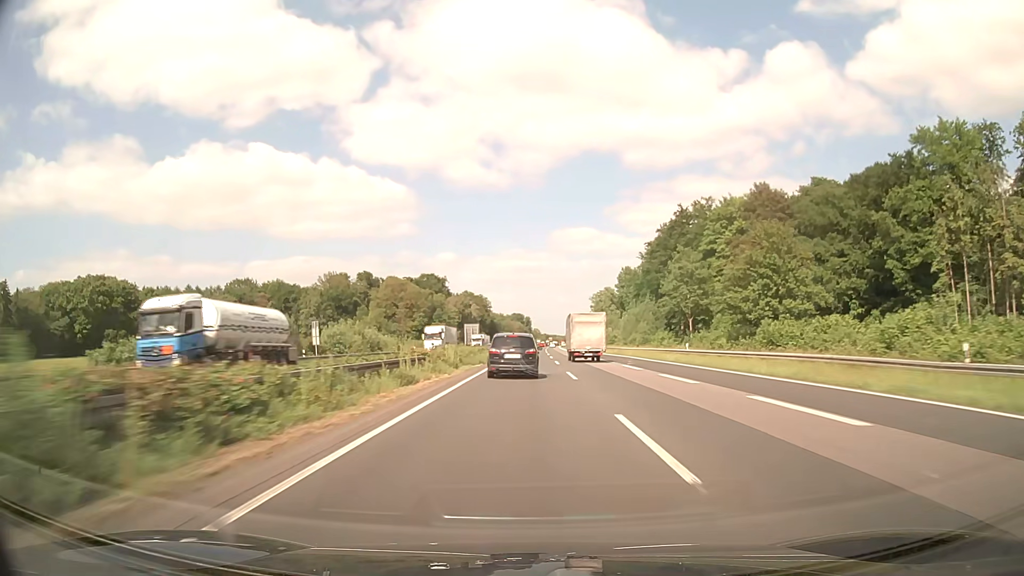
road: motorway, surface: asphalt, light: Day
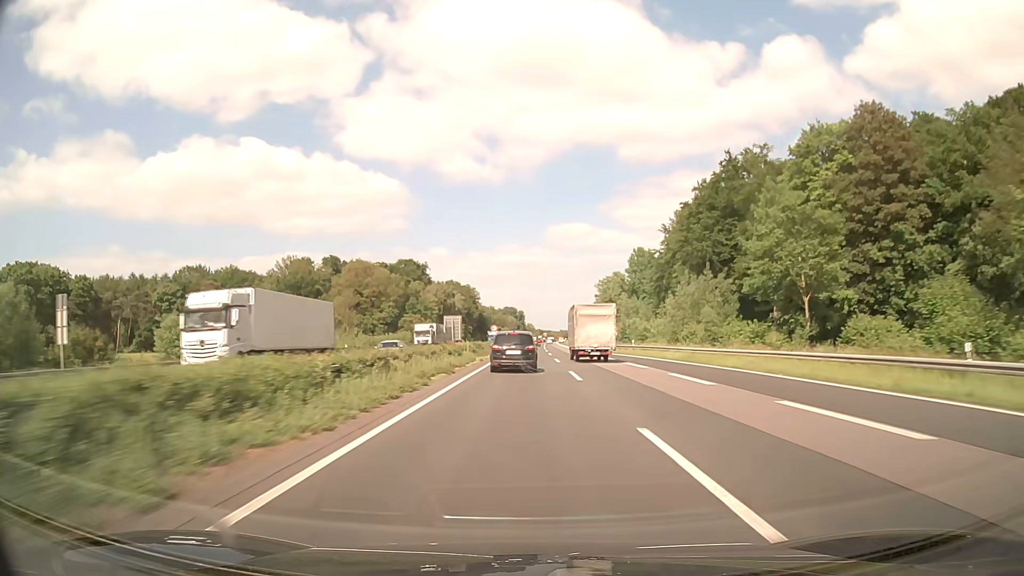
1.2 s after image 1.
(+0.2, +38.2) m; +1°
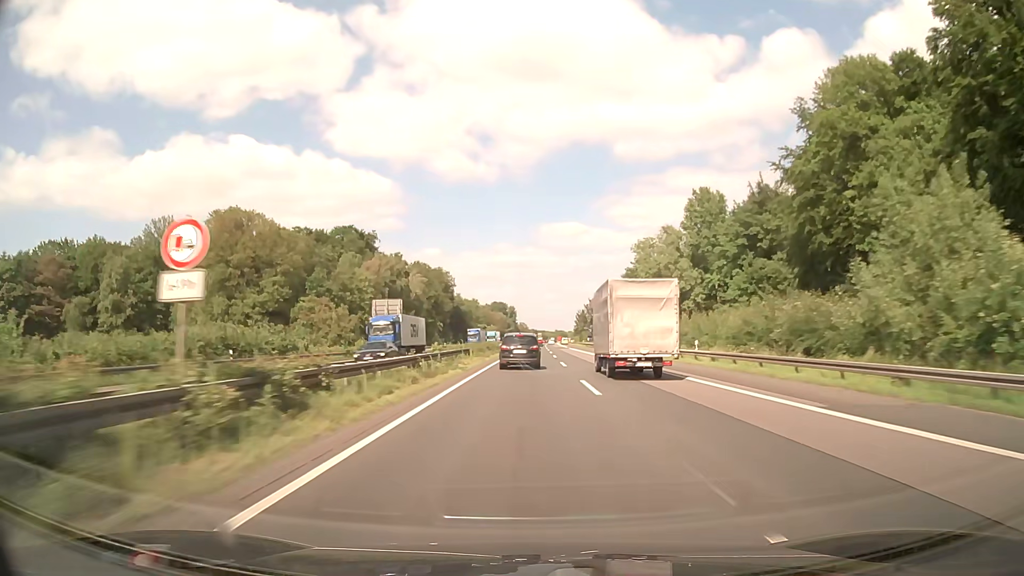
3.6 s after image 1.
(+0.4, +76.9) m; +1°
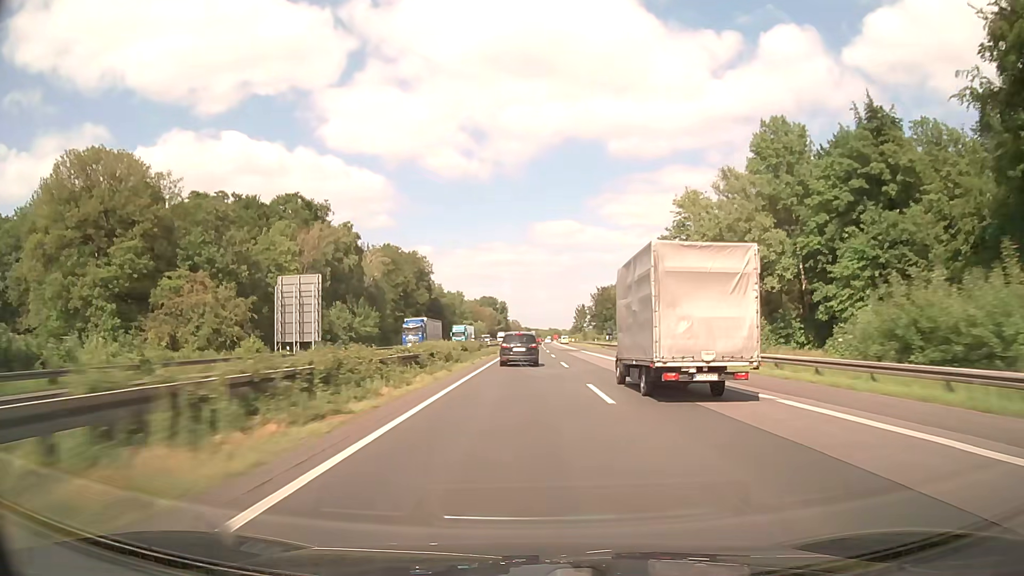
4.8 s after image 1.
(+0.2, +38.3) m; +1°
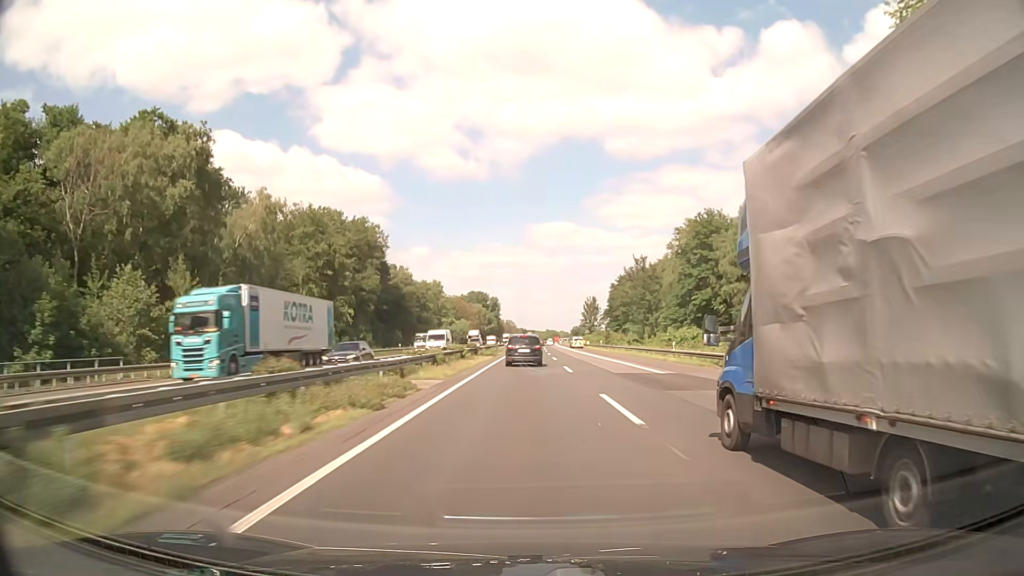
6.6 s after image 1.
(+0.2, +57.0) m; 0°
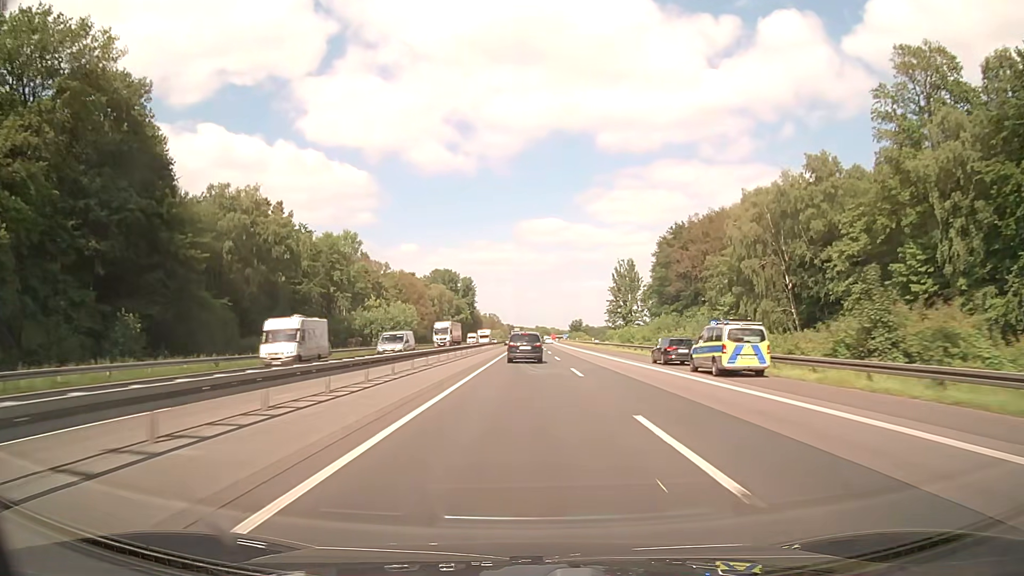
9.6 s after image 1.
(+0.6, +94.5) m; +1°
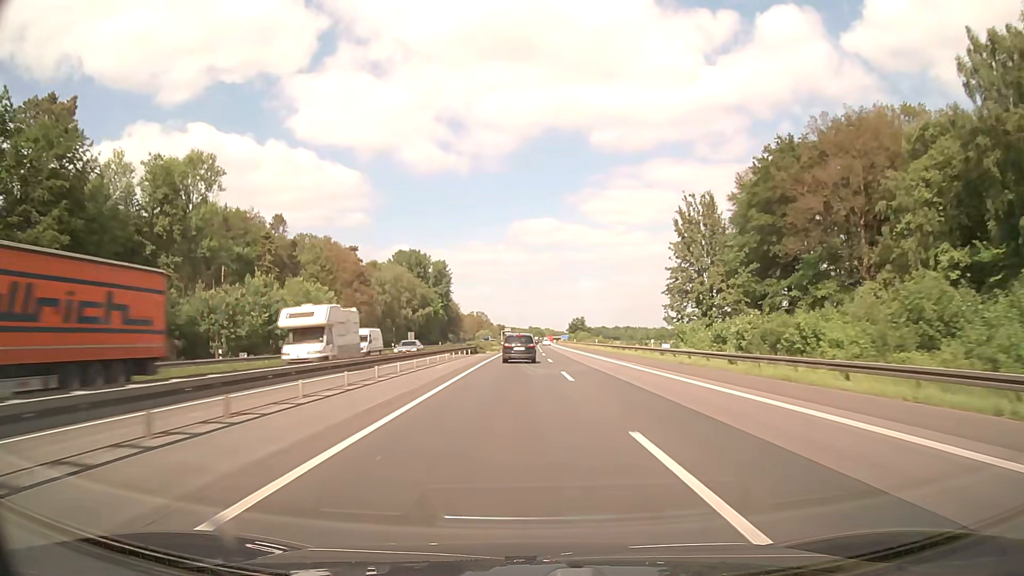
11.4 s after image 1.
(+0.4, +55.6) m; +1°
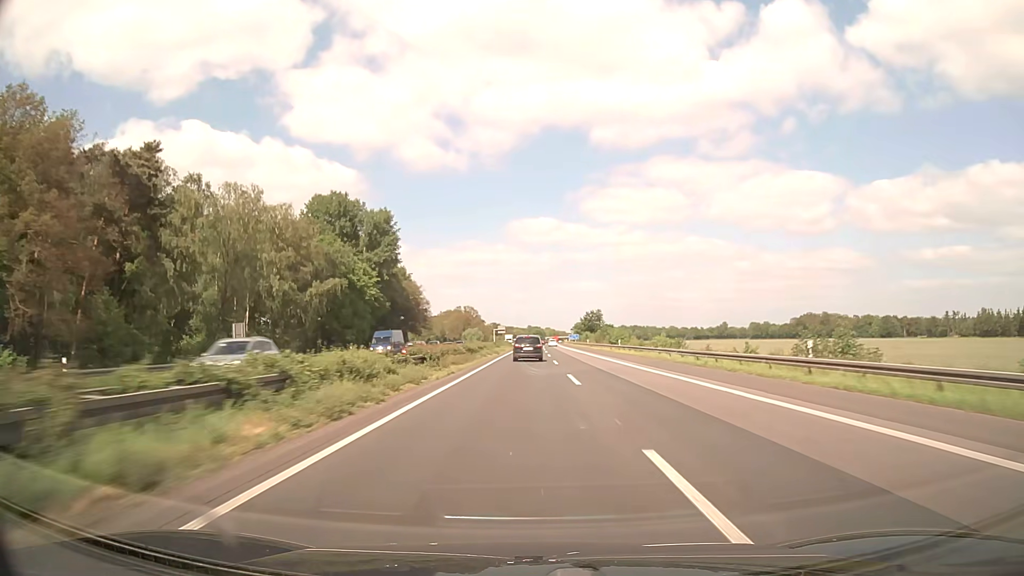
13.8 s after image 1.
(0.0, +73.1) m; 0°
(0, +10) (0, +20) (0, +30) (0, +40) (0, +50) (0, +60) (0, +70) (0, +80) (+1, +90) (+1, +100) m
